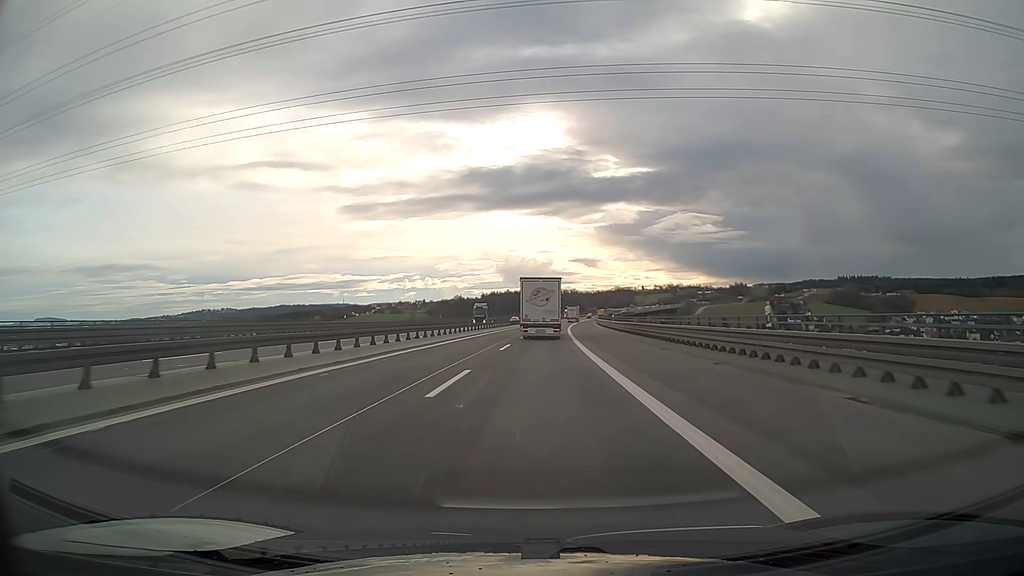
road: motorway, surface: asphalt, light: Day
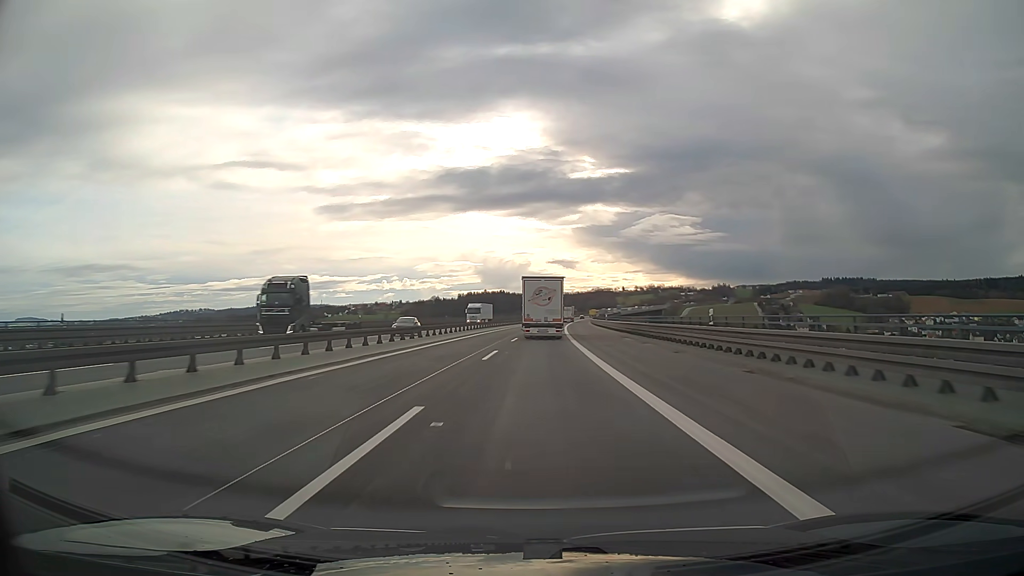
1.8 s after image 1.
(+0.7, +43.4) m; +2°
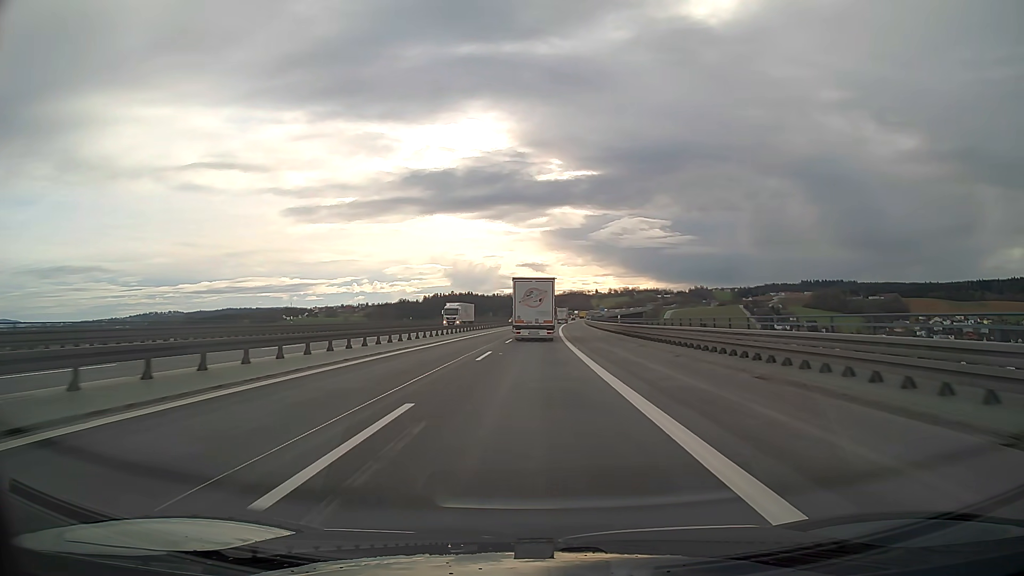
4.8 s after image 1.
(+1.6, +71.6) m; +2°
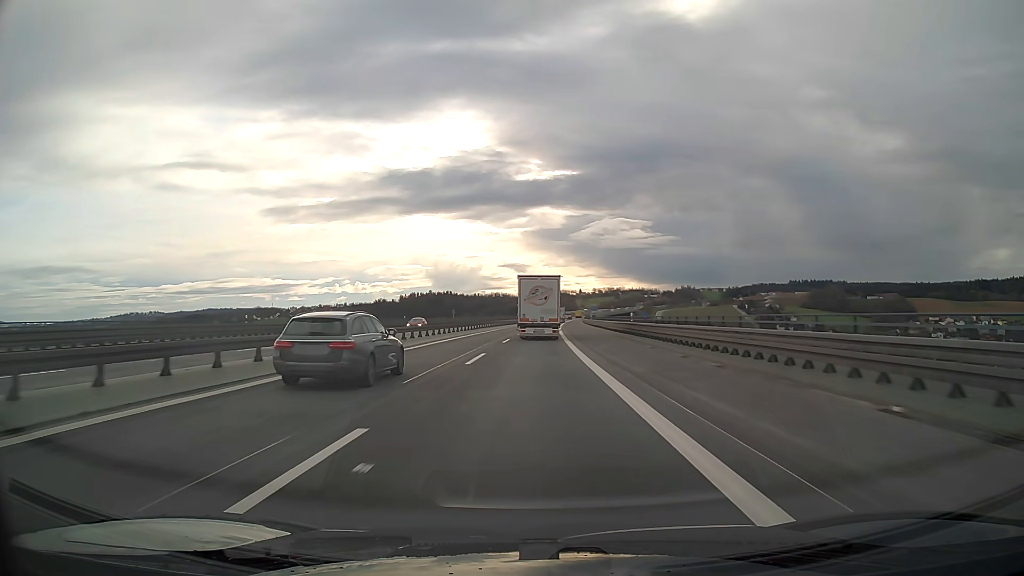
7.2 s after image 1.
(+0.8, +56.7) m; +2°
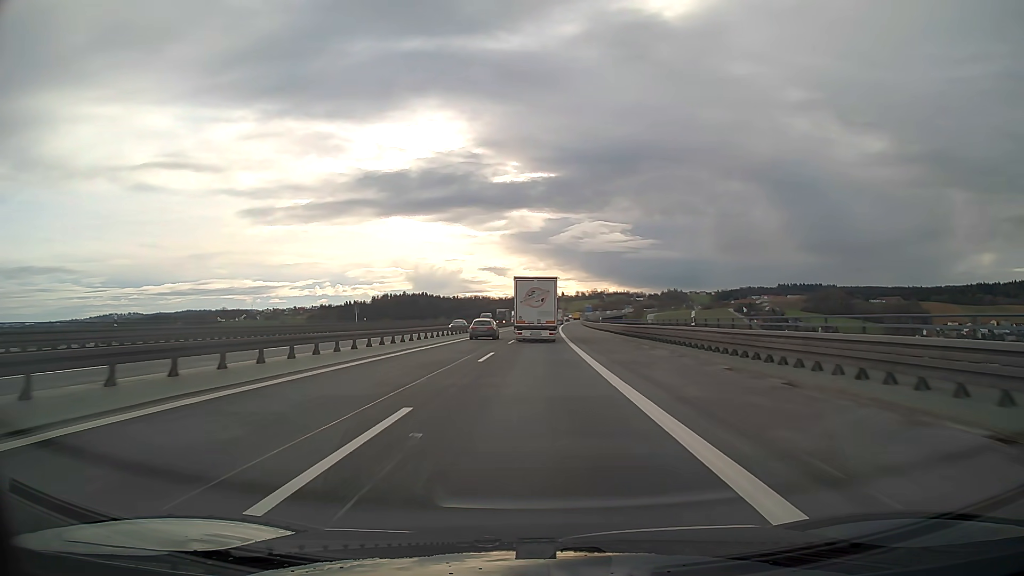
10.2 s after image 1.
(+1.0, +70.0) m; +2°
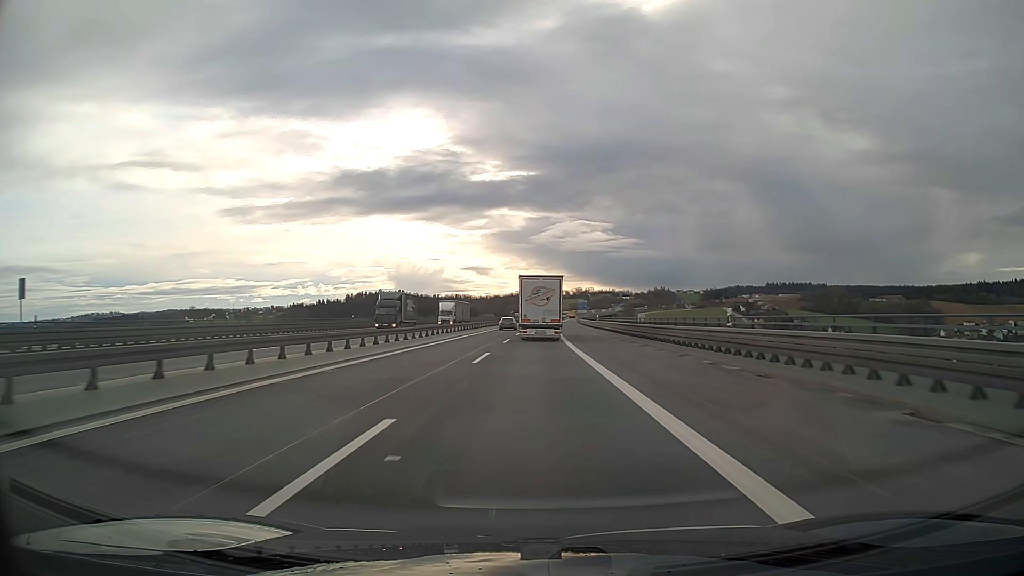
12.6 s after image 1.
(+0.7, +55.3) m; +1°
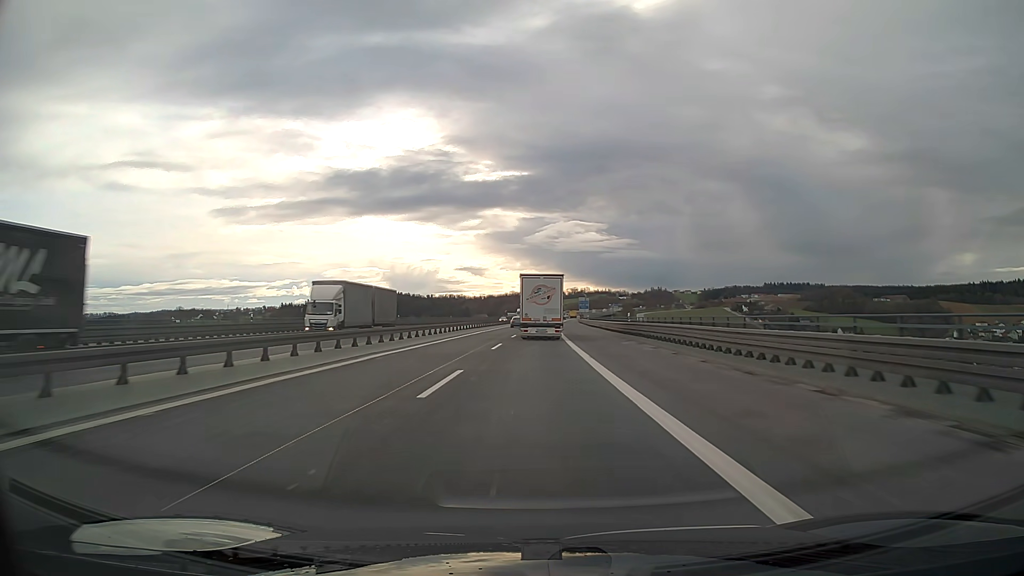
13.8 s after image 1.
(+0.1, +27.5) m; 0°
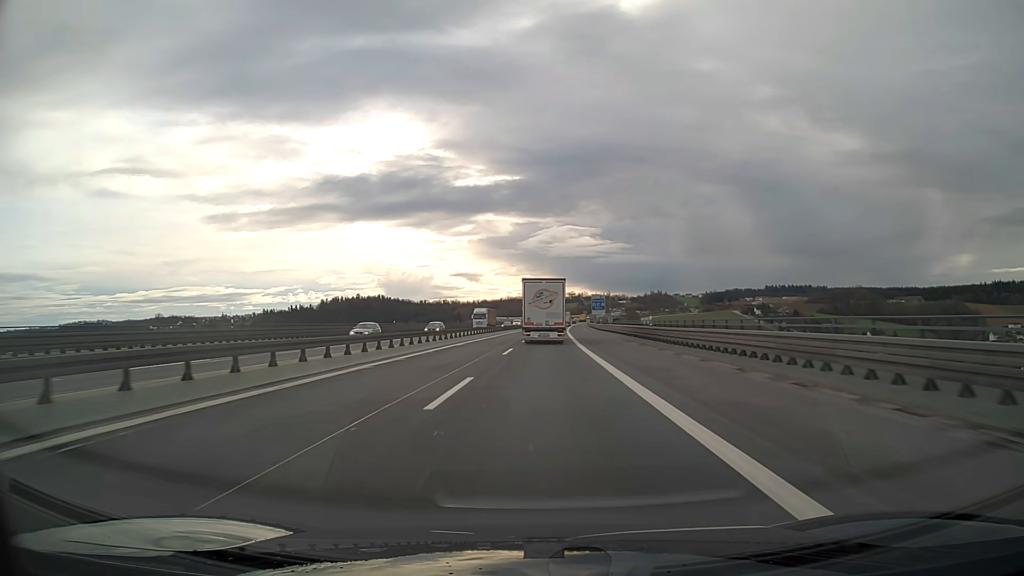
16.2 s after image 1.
(+0.3, +55.2) m; 0°
(0, +10) (0, +20) (0, +30) (0, +40) (-1, +50) (-1, +60) (-1, +70) (0, +80) (0, +90) (0, +100) m
